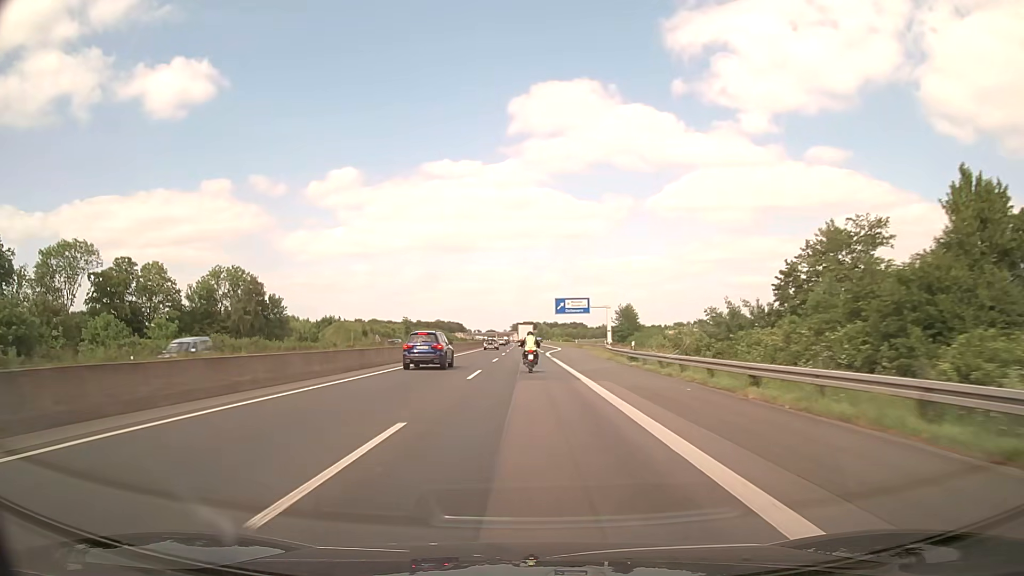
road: motorway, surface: asphalt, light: Day
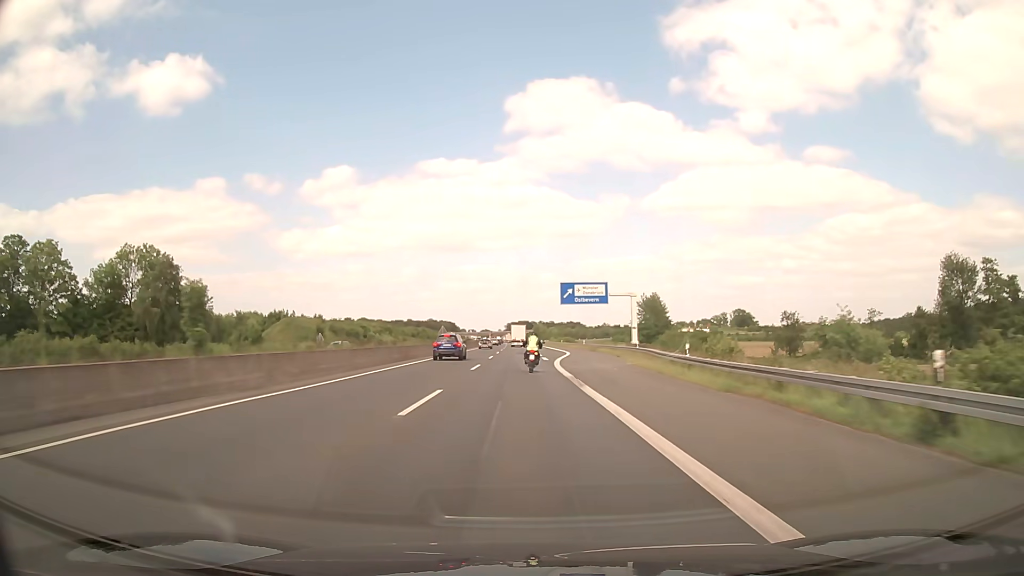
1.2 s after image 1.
(0.0, +29.1) m; 0°
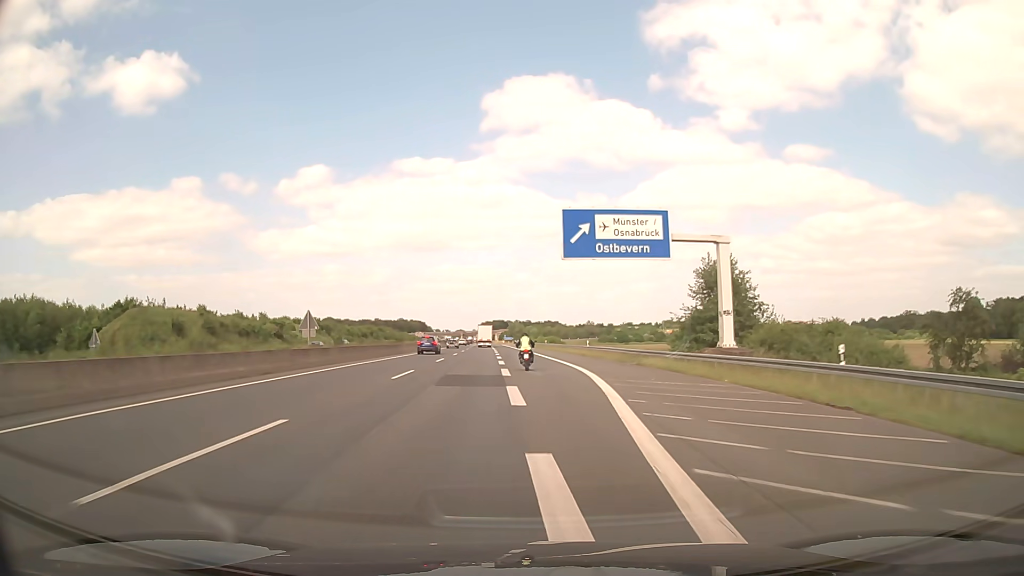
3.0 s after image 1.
(+0.7, +43.3) m; +2°
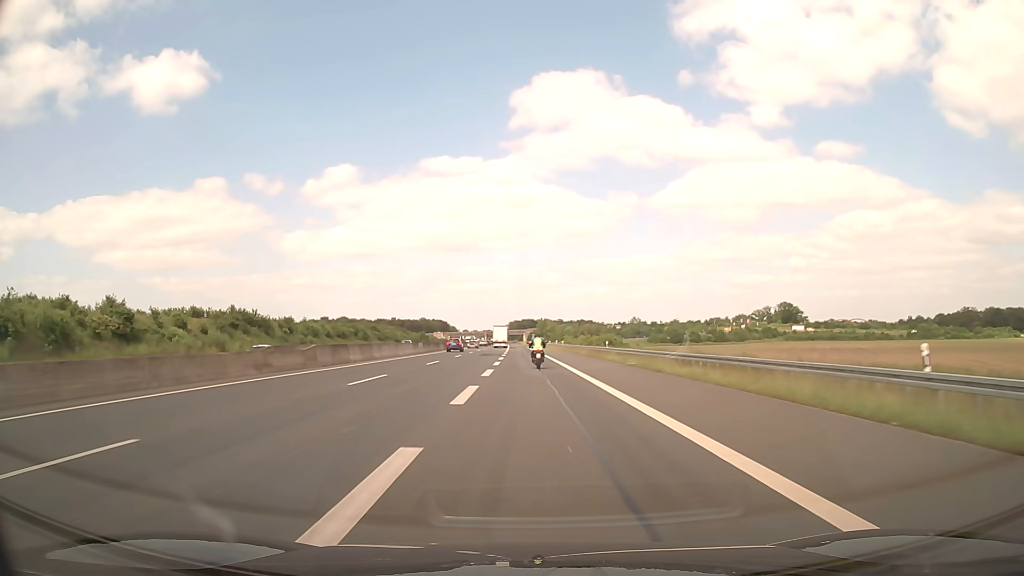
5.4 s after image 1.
(-0.9, +57.1) m; -2°
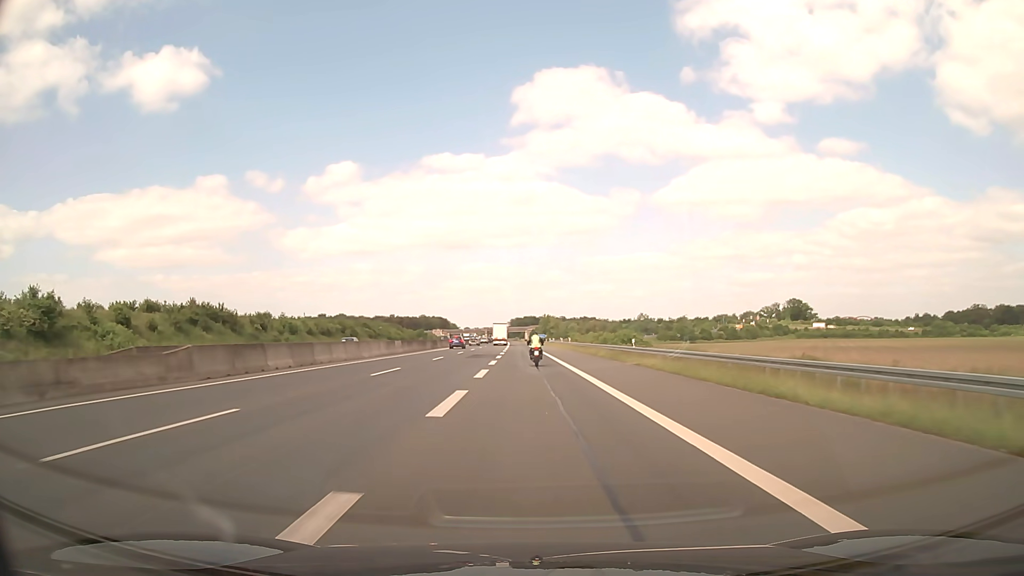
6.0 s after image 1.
(0.0, +14.2) m; 0°
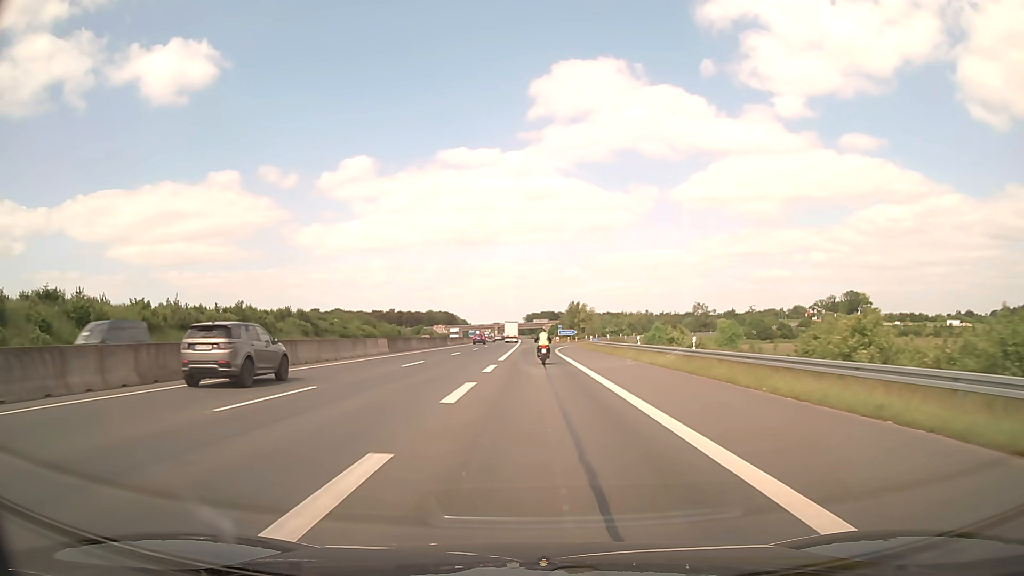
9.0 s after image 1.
(-0.9, +66.9) m; -1°
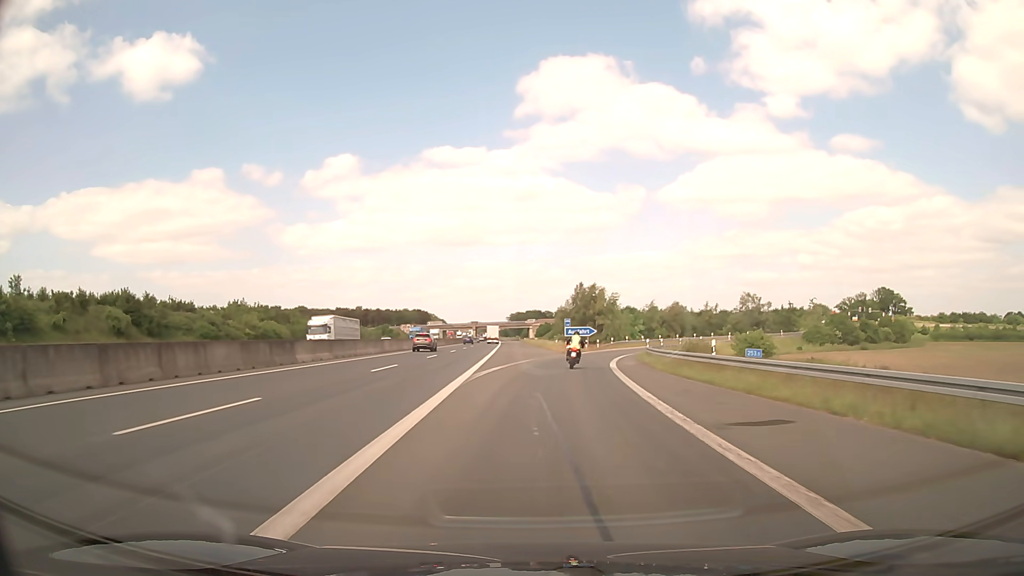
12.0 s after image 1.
(0.0, +57.1) m; +1°
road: motorway_link
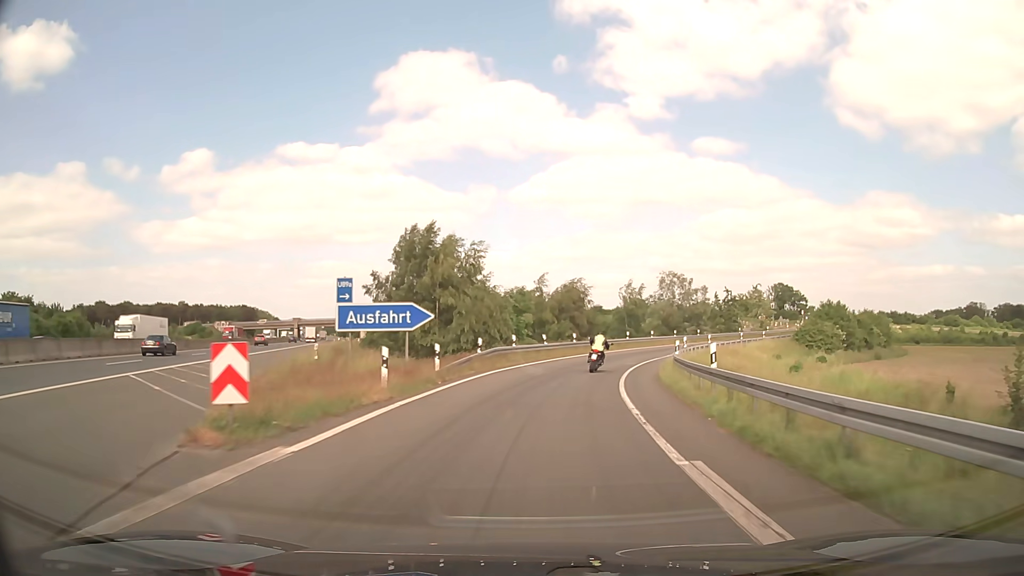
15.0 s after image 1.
(+4.9, +50.4) m; +13°
(0, +10) (+1, +20) (+3, +30) (+6, +39) (+9, +49) (+14, +58) (+19, +66) (+25, +74) (+31, +82) (+37, +90) m
